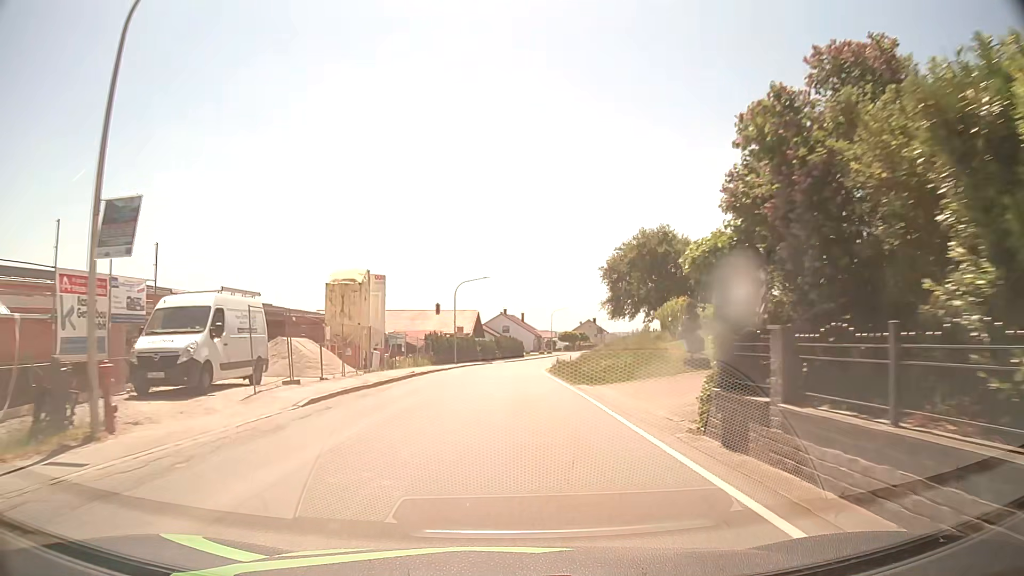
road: secondary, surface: asphalt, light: Day
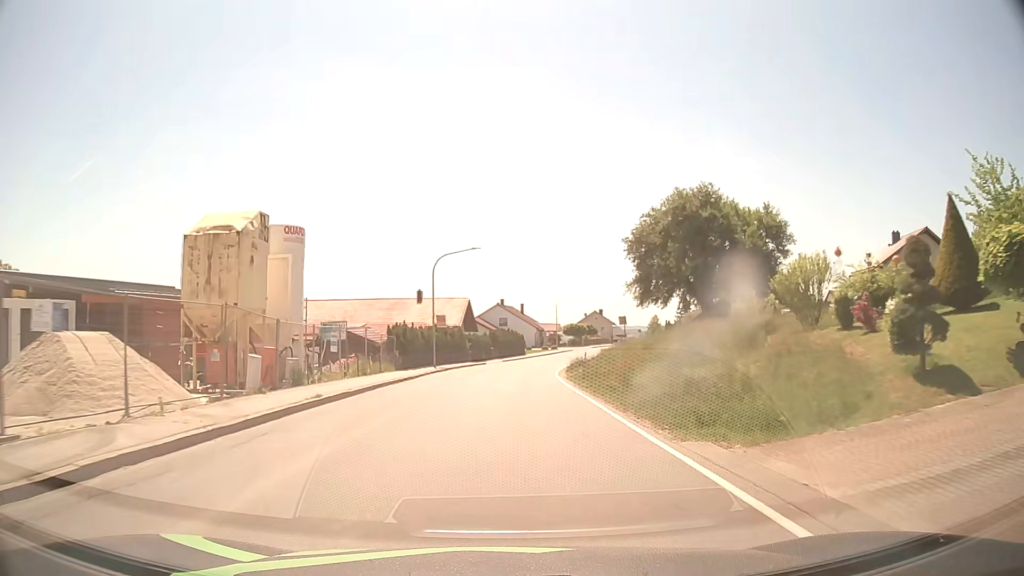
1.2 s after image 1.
(+0.1, +15.3) m; 0°
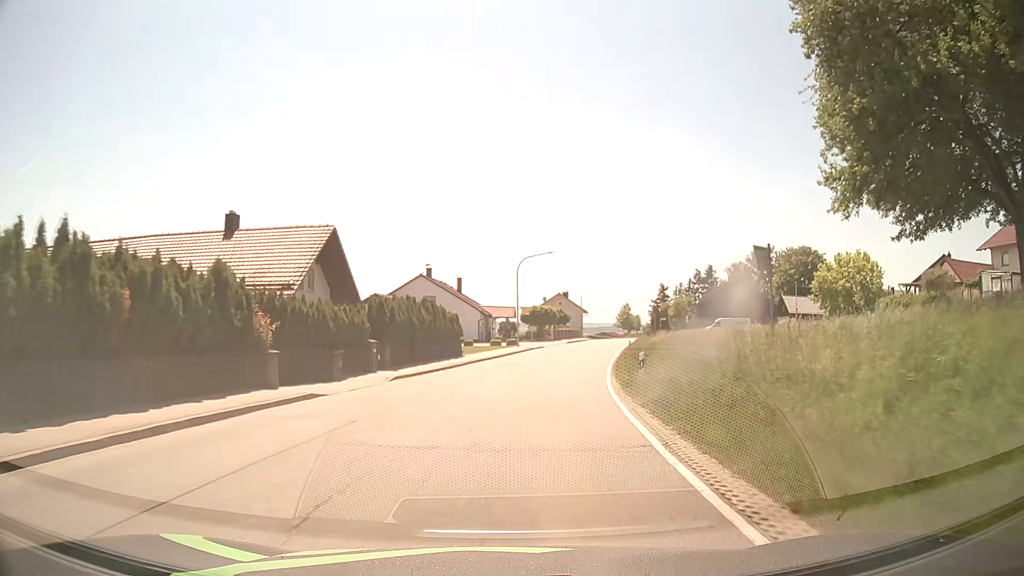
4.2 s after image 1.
(+1.0, +38.5) m; +5°
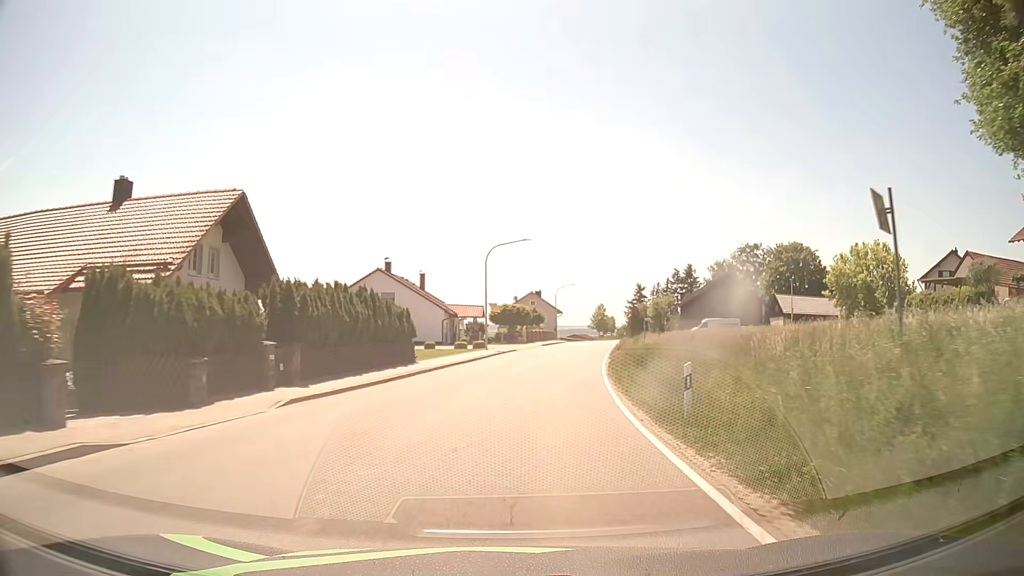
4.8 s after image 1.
(+0.2, +7.7) m; +2°
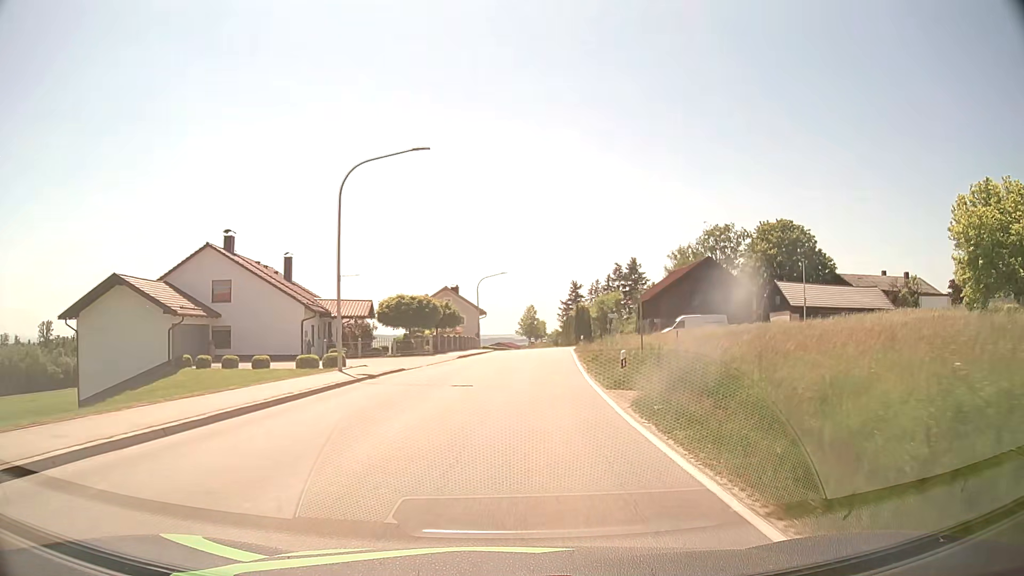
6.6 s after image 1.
(+1.5, +22.8) m; +7°
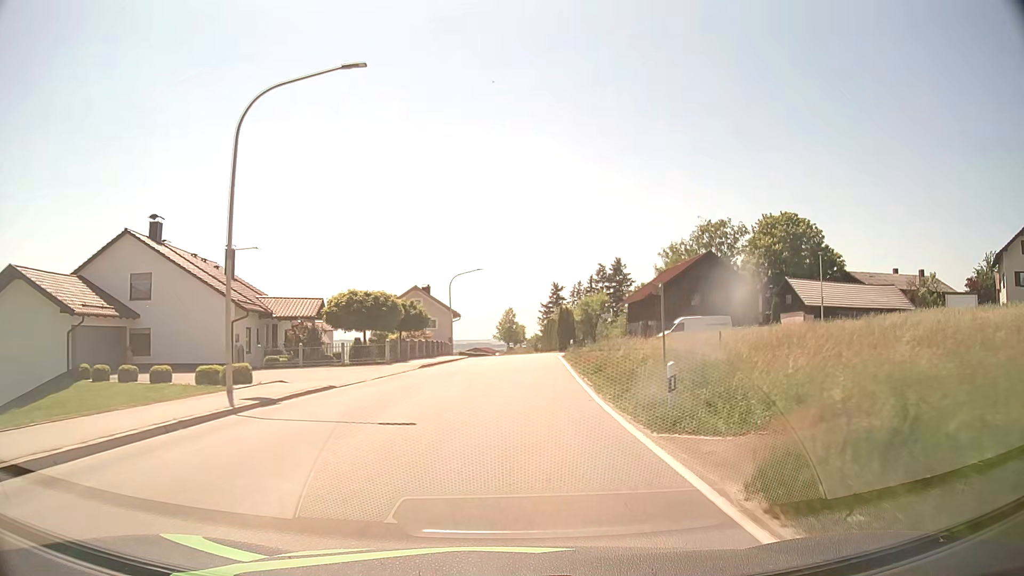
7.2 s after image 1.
(+0.1, +7.5) m; +2°
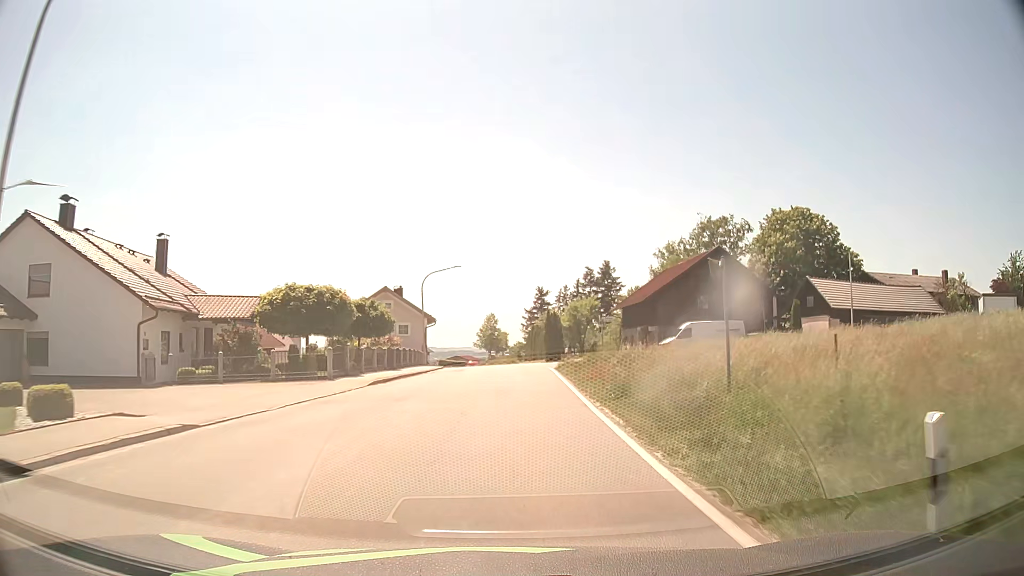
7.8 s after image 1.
(+0.1, +7.5) m; +2°
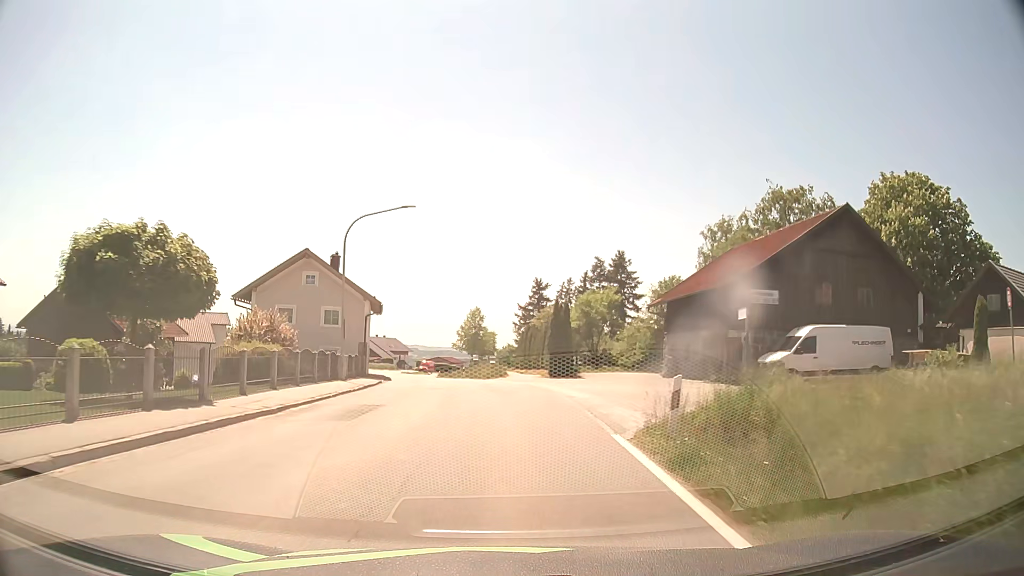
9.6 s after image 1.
(+0.2, +22.4) m; +1°
